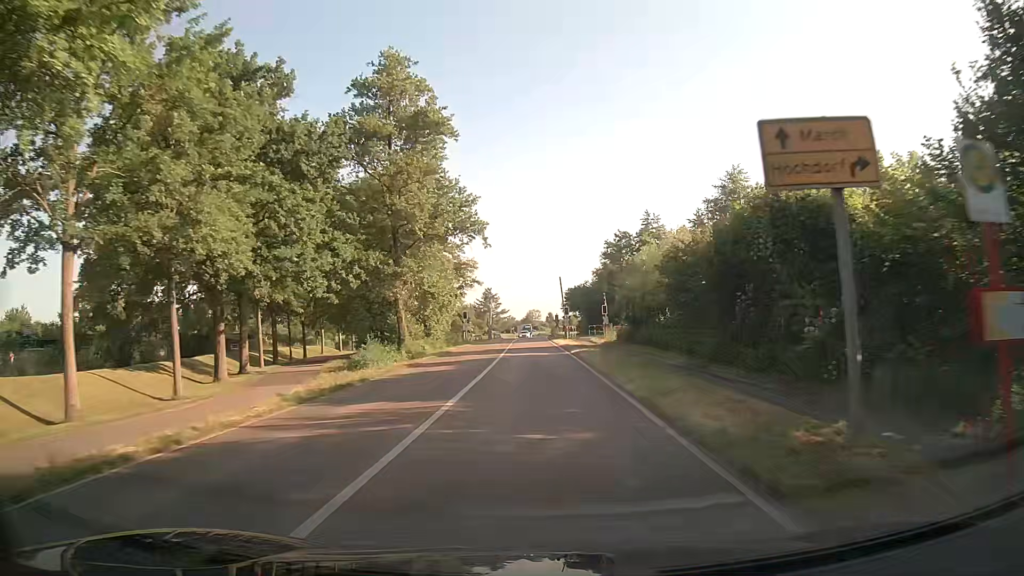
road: secondary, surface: asphalt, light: Day
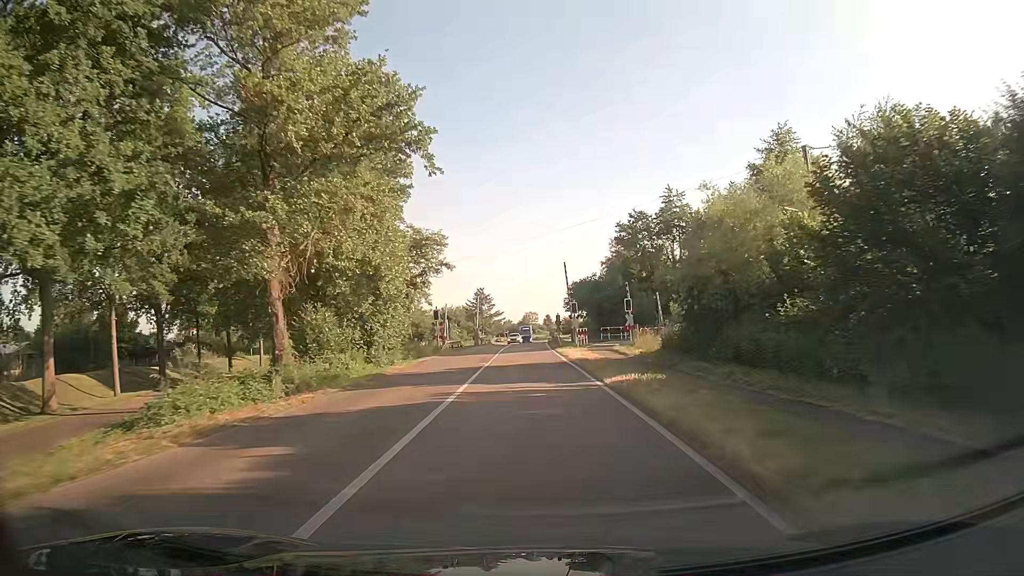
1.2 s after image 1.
(-0.1, +16.7) m; 0°
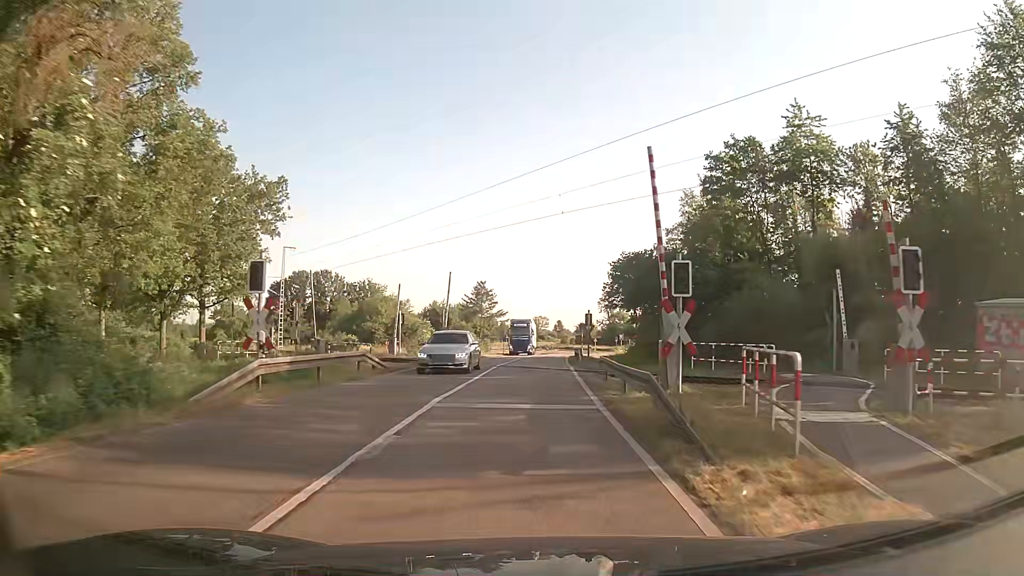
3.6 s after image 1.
(-0.3, +31.9) m; -1°
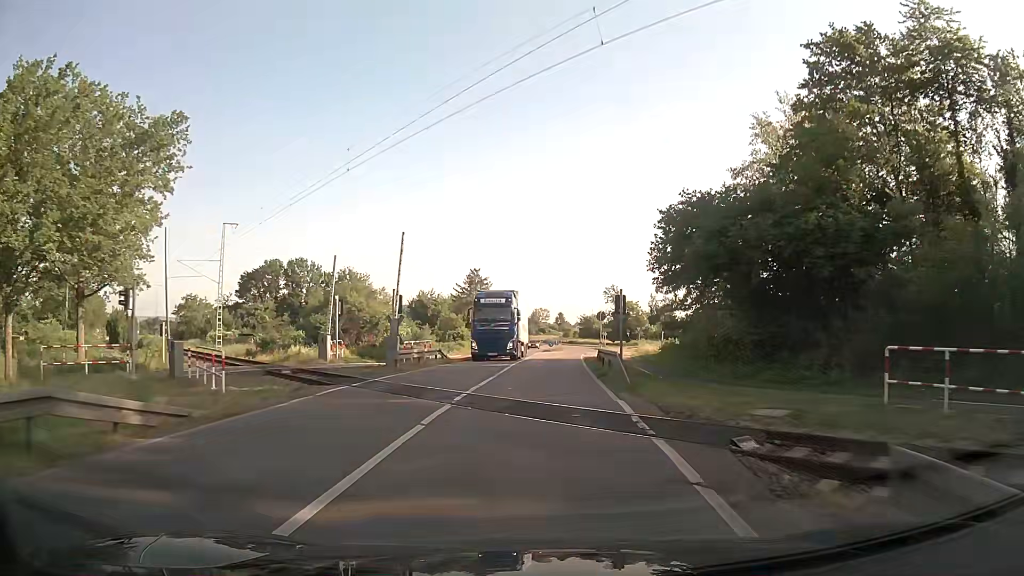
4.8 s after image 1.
(+0.1, +15.5) m; 0°
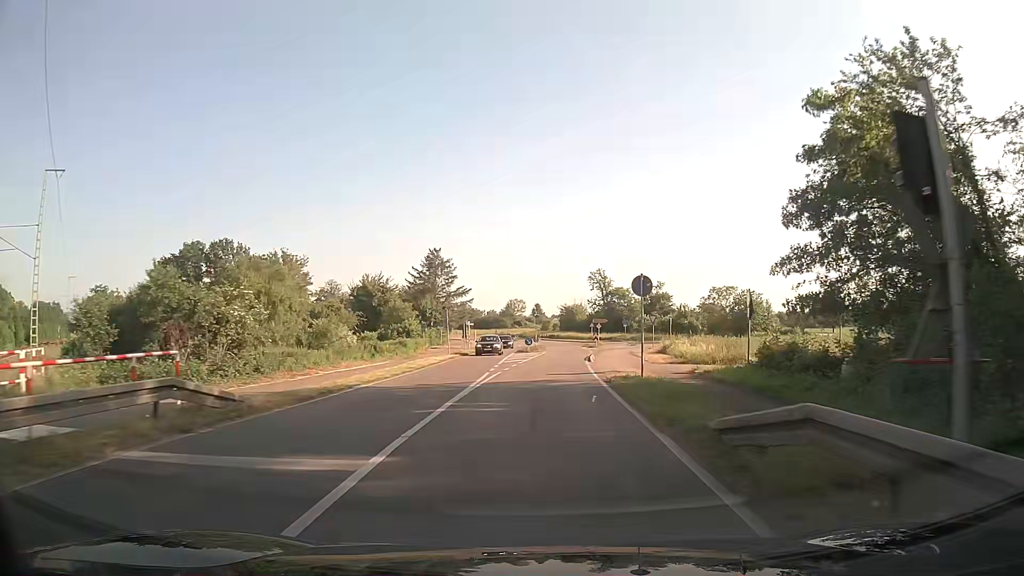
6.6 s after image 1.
(+0.4, +23.1) m; +2°
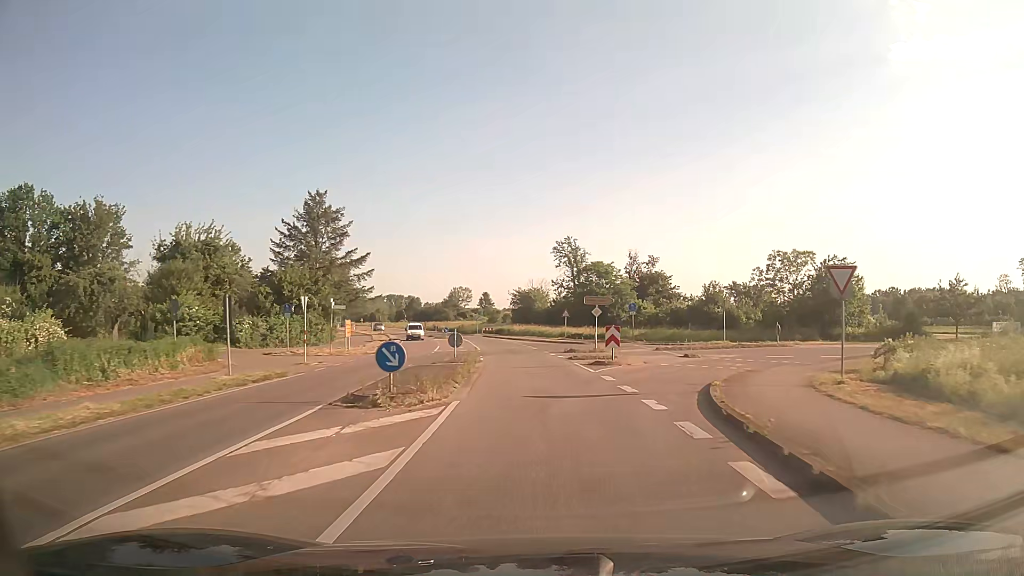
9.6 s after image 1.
(+1.4, +40.6) m; +4°
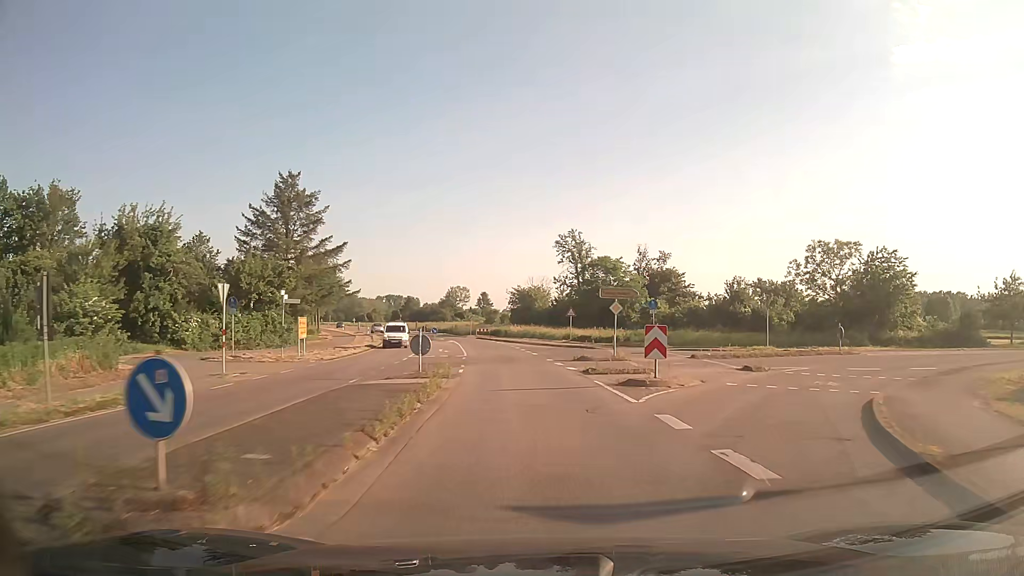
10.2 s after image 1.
(0.0, +8.5) m; 0°
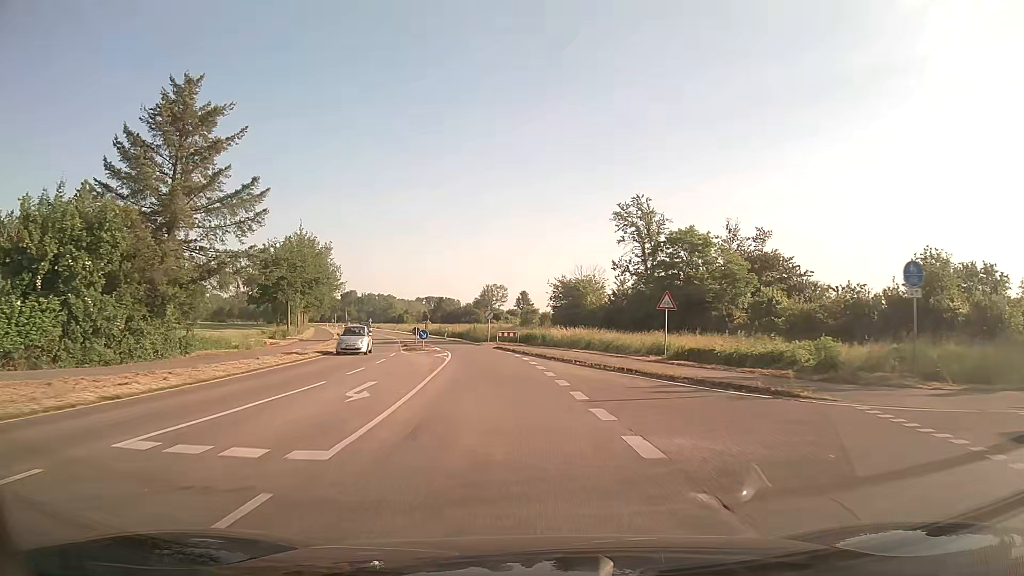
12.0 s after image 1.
(-0.6, +26.1) m; -4°
(0, +10) (-1, +20) (-2, +30) (-3, +40) (-6, +50) (-8, +59) (-12, +69) (-15, +78) (-18, +88) (-21, +97) m
